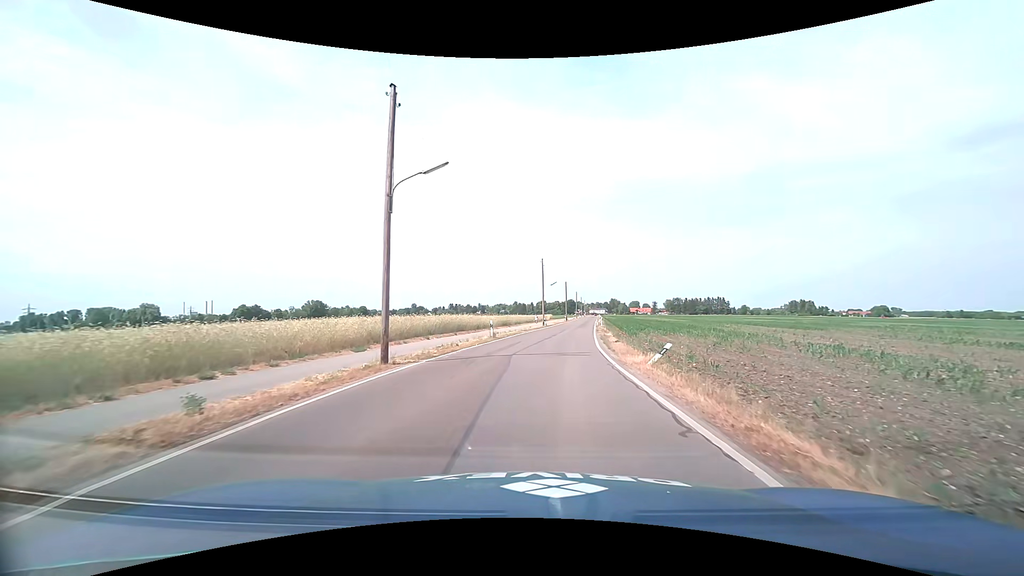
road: tertiary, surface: asphalt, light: Day
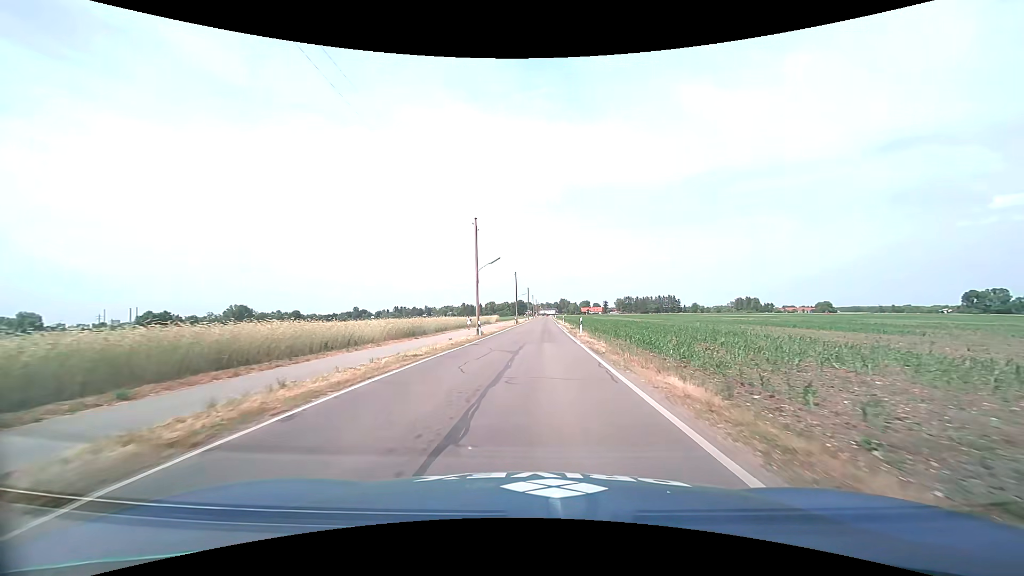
(+1.4, +27.5) m; +5°
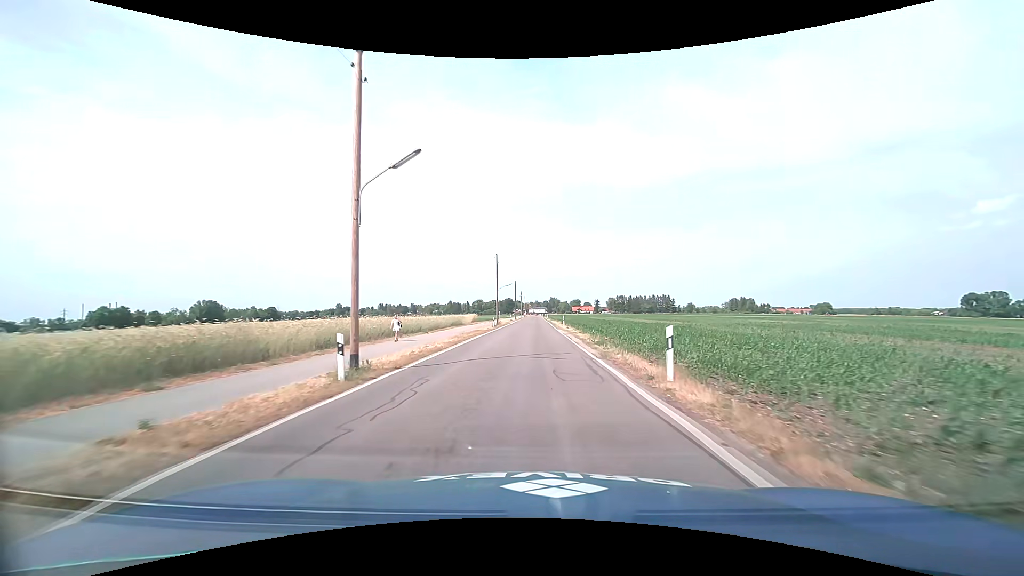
(+0.3, +23.6) m; +1°
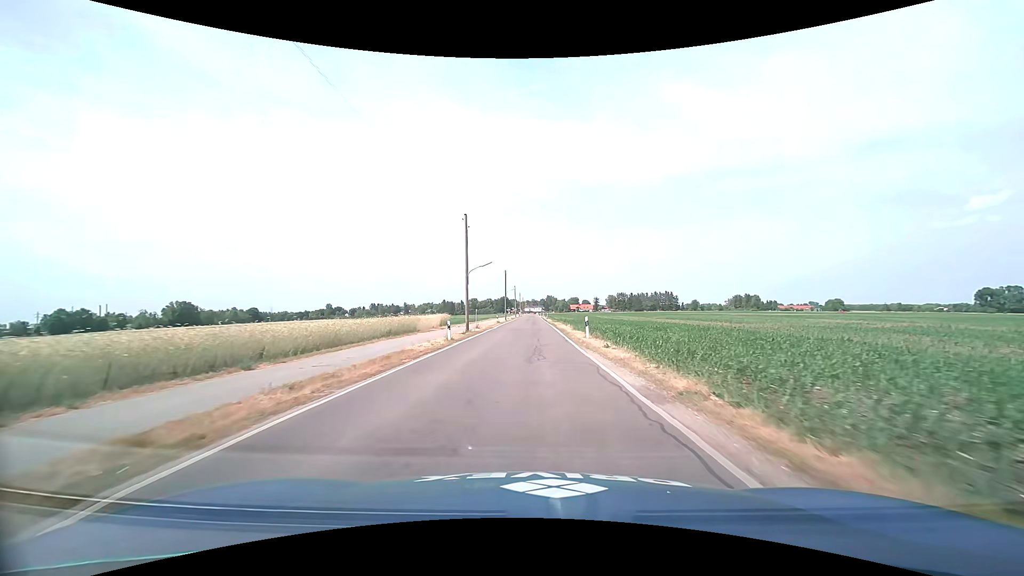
(+0.2, +24.9) m; +1°
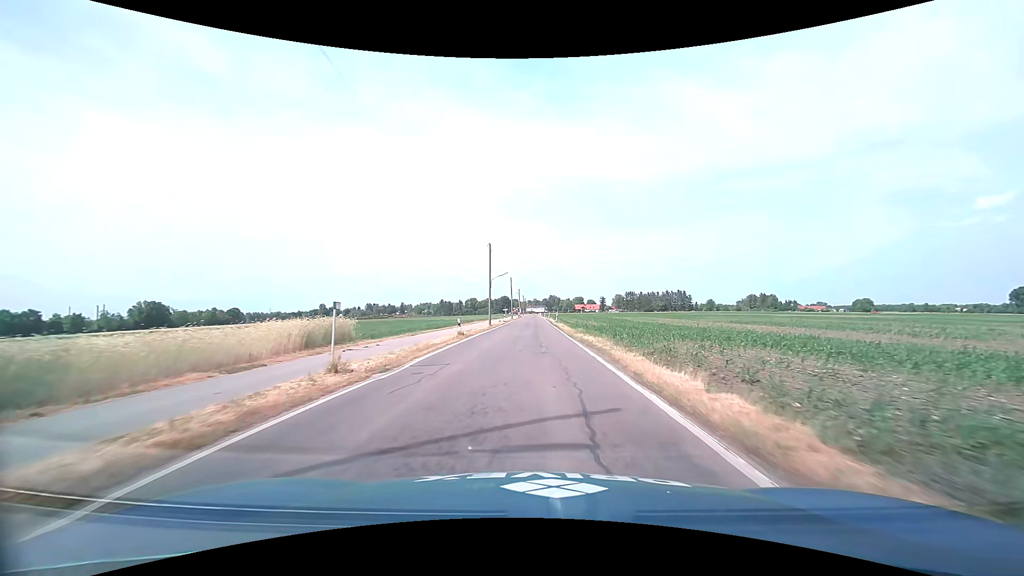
(0.0, +33.6) m; 0°
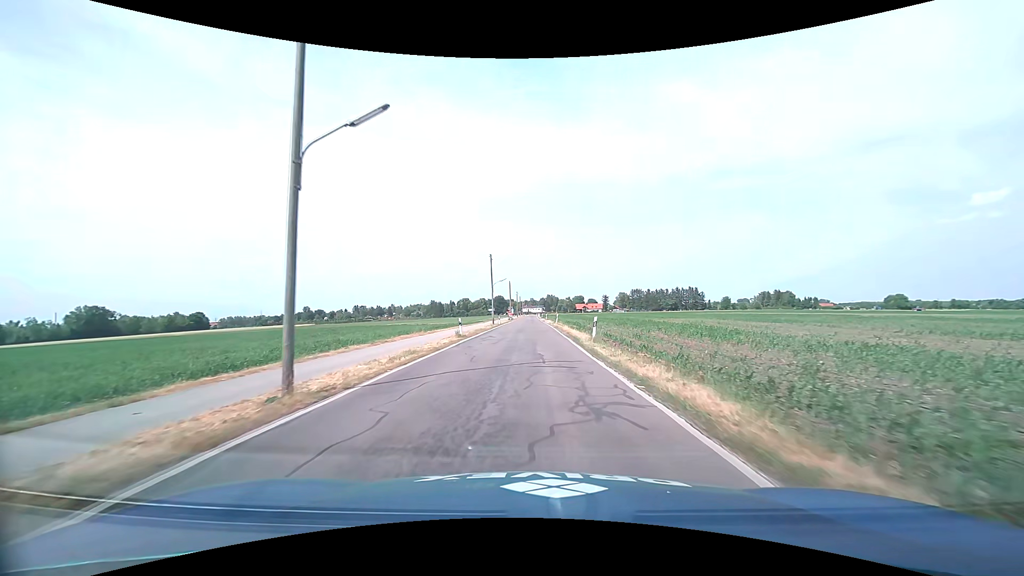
(+0.2, +42.0) m; 0°
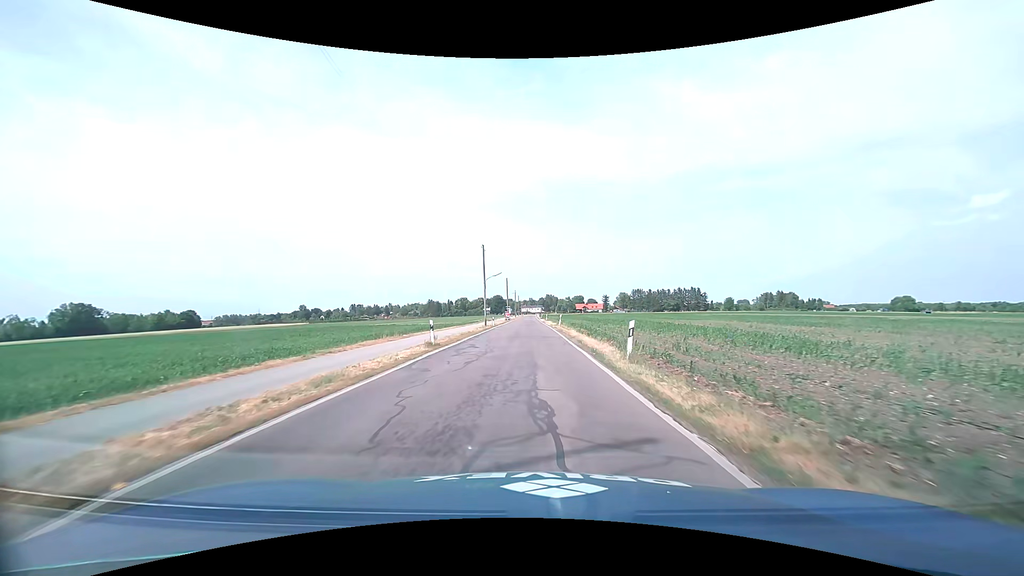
(0.0, +8.4) m; 0°
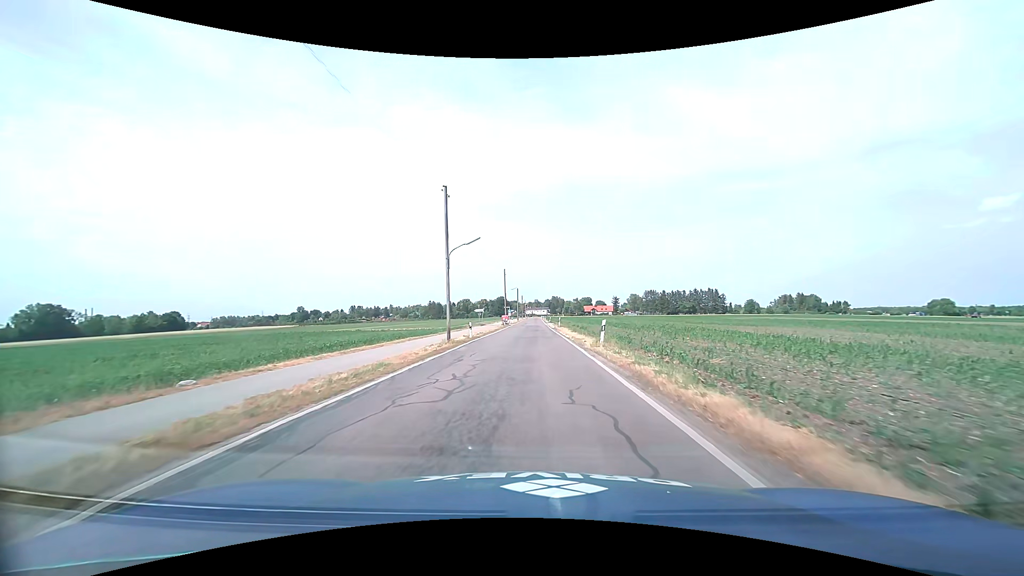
(0.0, +25.0) m; -1°
(0, +10) (0, +20) (0, +30) (0, +40) (0, +50) (0, +60) (0, +70) (0, +80) (+1, +90) (+1, +100) m
